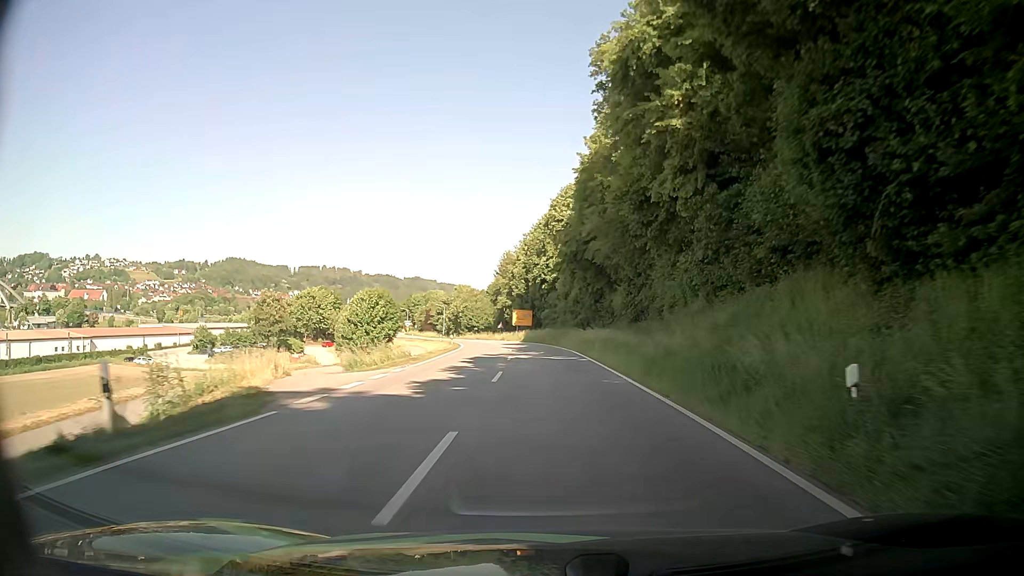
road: secondary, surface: asphalt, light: Day
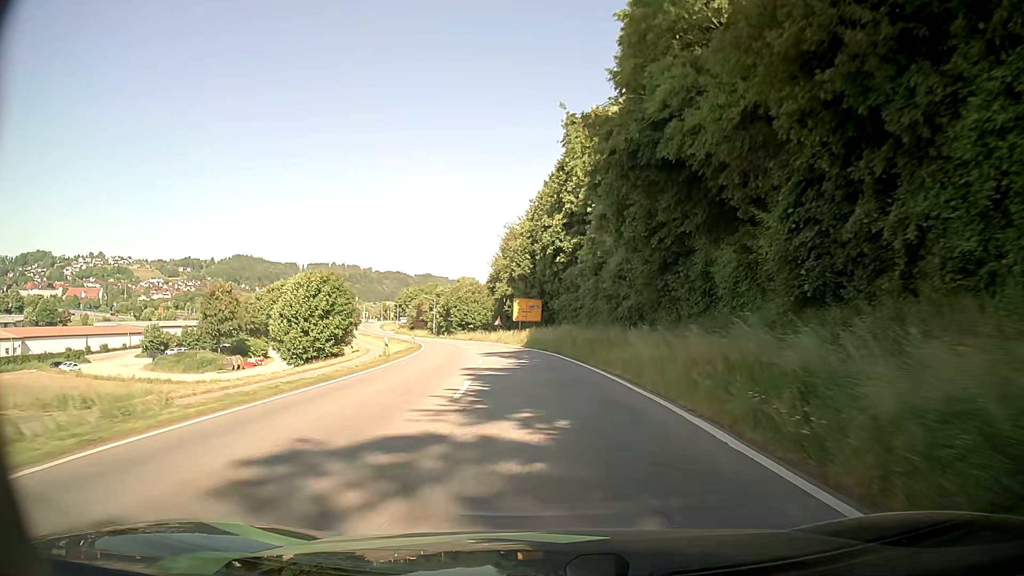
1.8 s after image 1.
(-0.5, +28.9) m; -2°
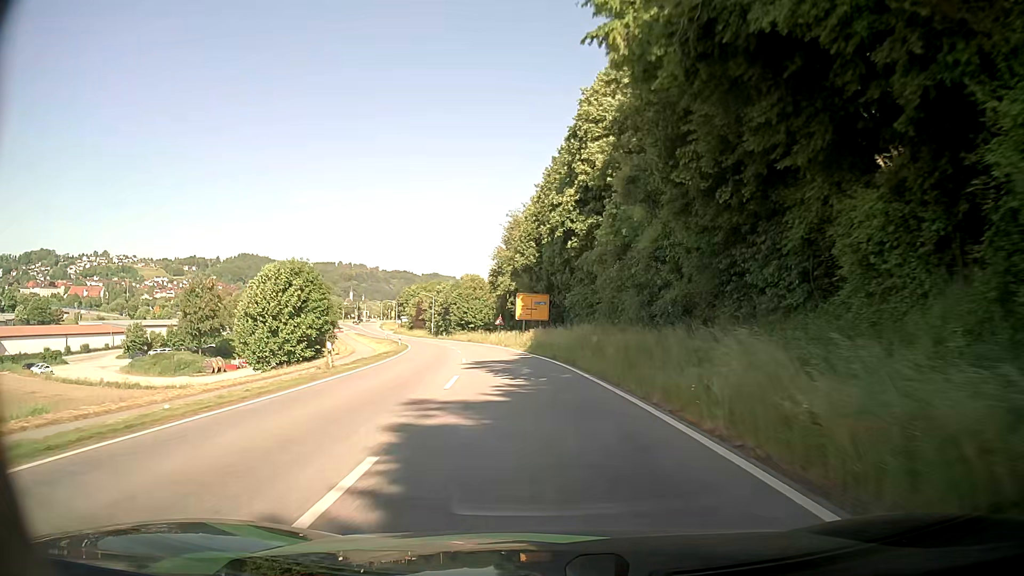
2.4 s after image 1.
(-0.1, +9.7) m; -1°
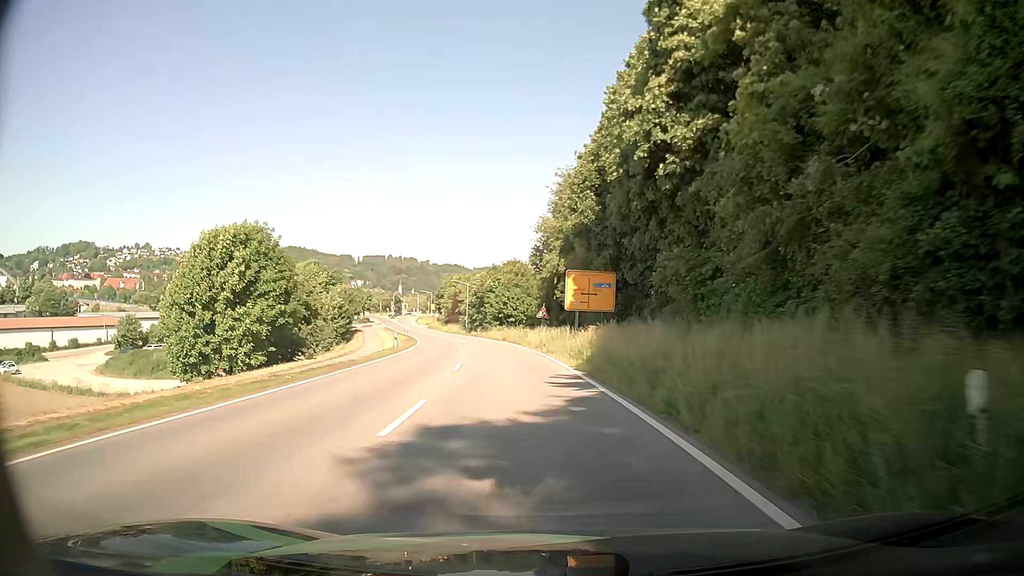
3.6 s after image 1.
(-0.5, +19.1) m; -4°
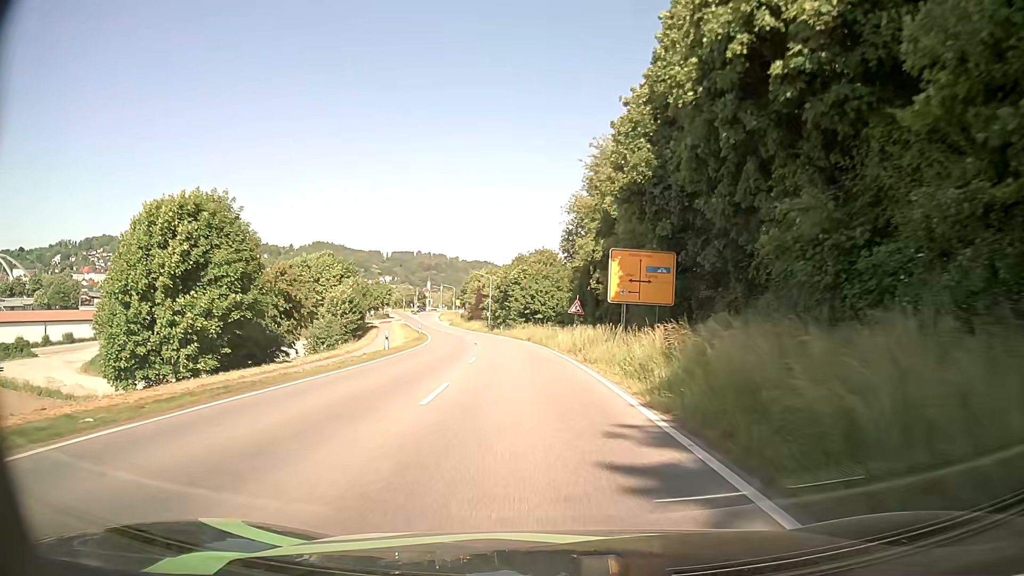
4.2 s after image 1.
(-0.2, +9.4) m; -3°
